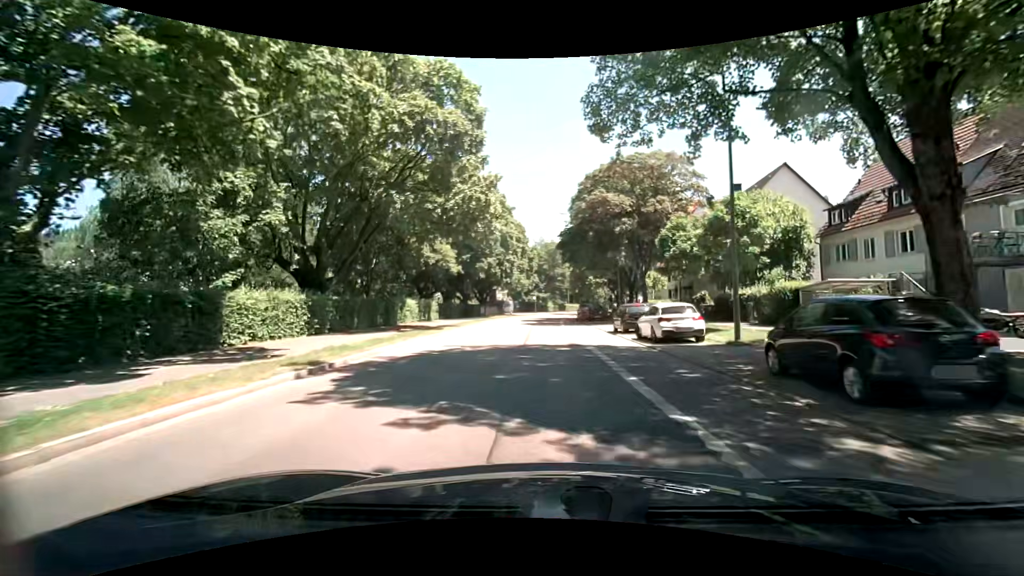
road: secondary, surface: asphalt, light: Day
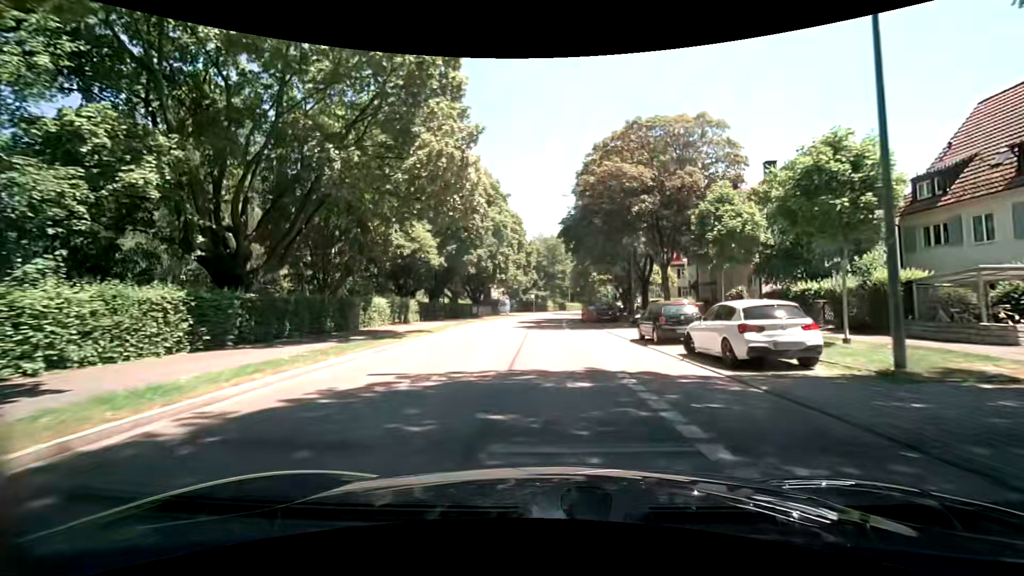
(0.0, +7.4) m; 0°
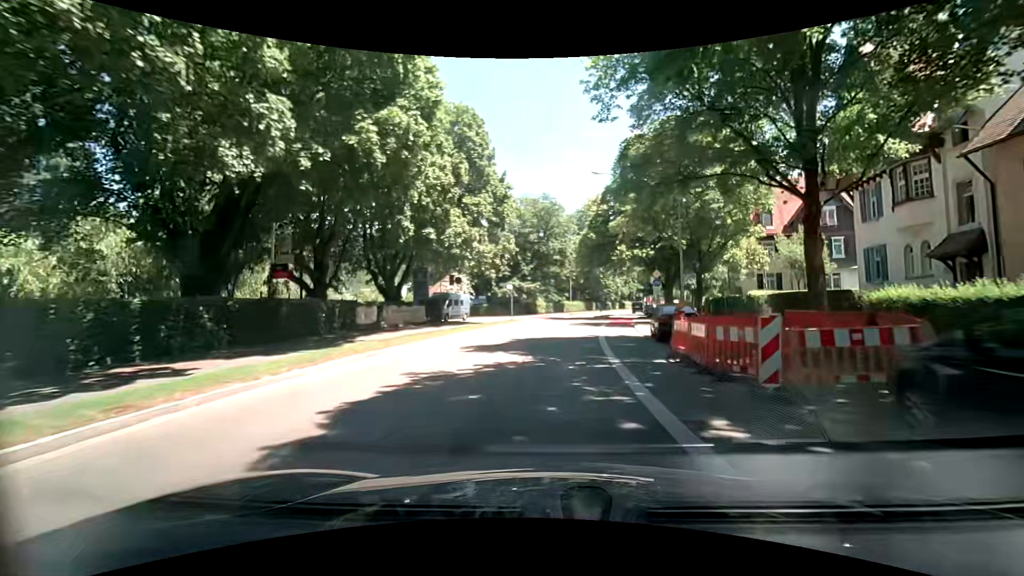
(-0.1, +37.2) m; +1°
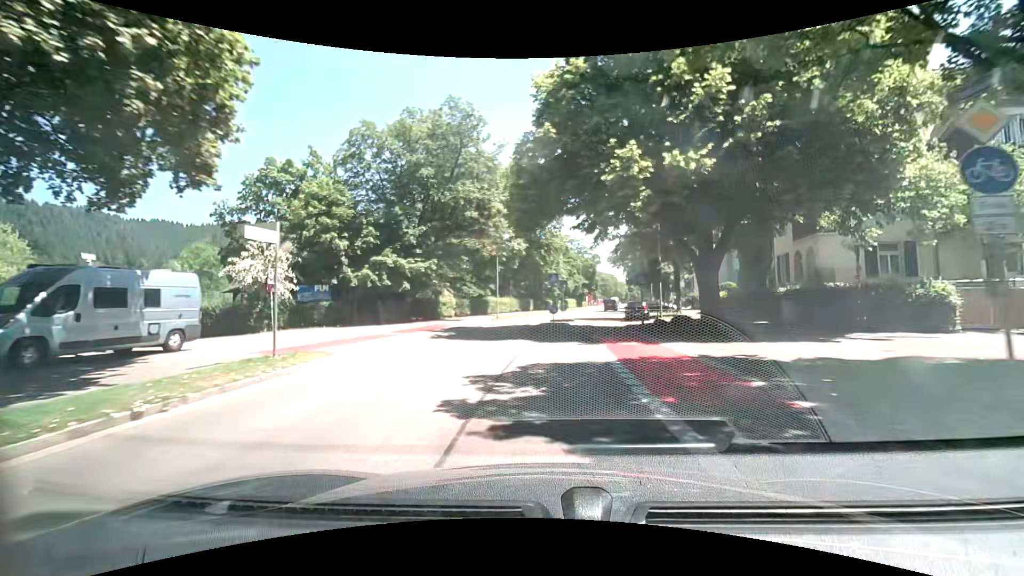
(+1.5, +29.4) m; +8°
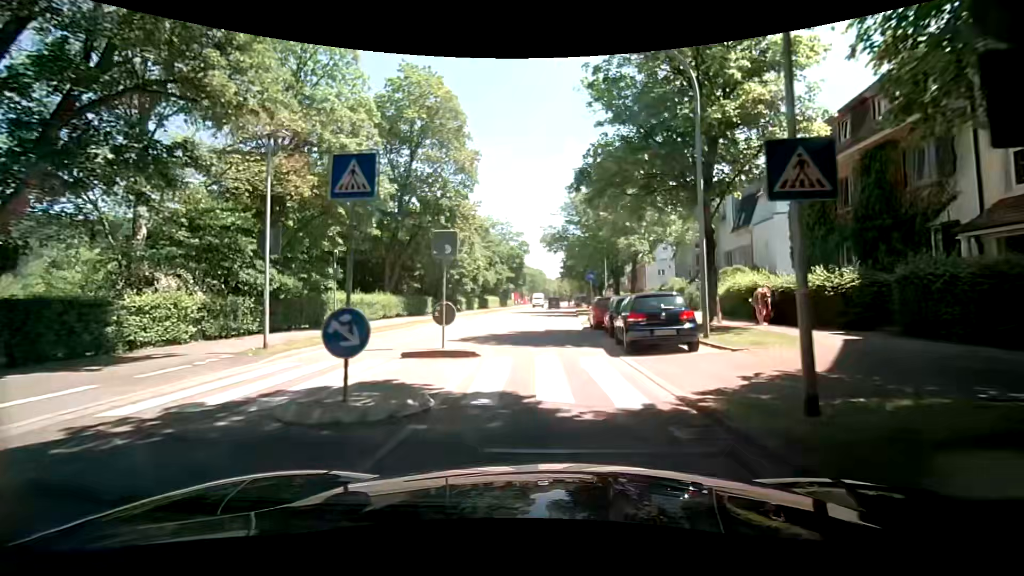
(+1.7, +24.5) m; +9°
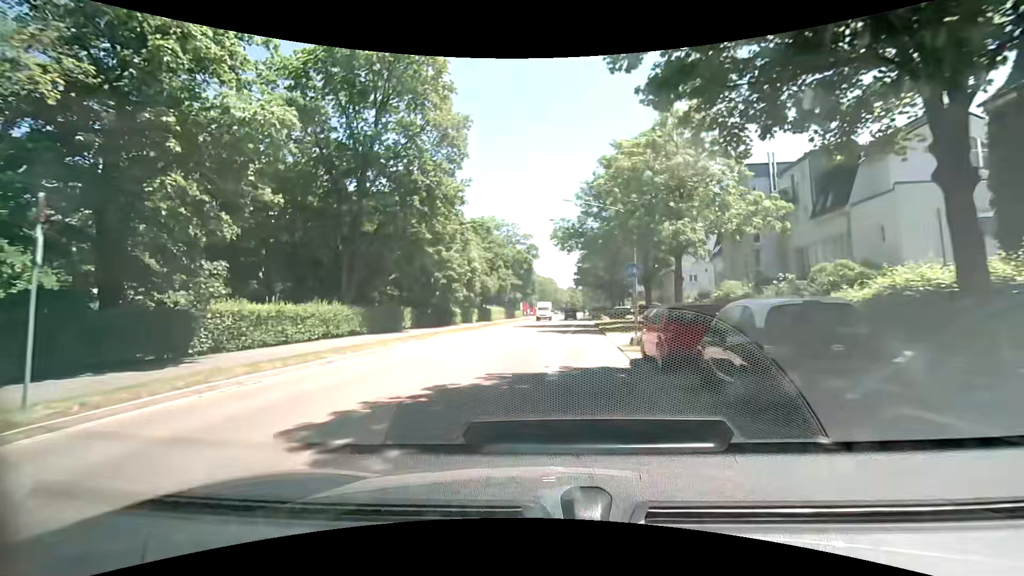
(-0.1, +11.4) m; -1°
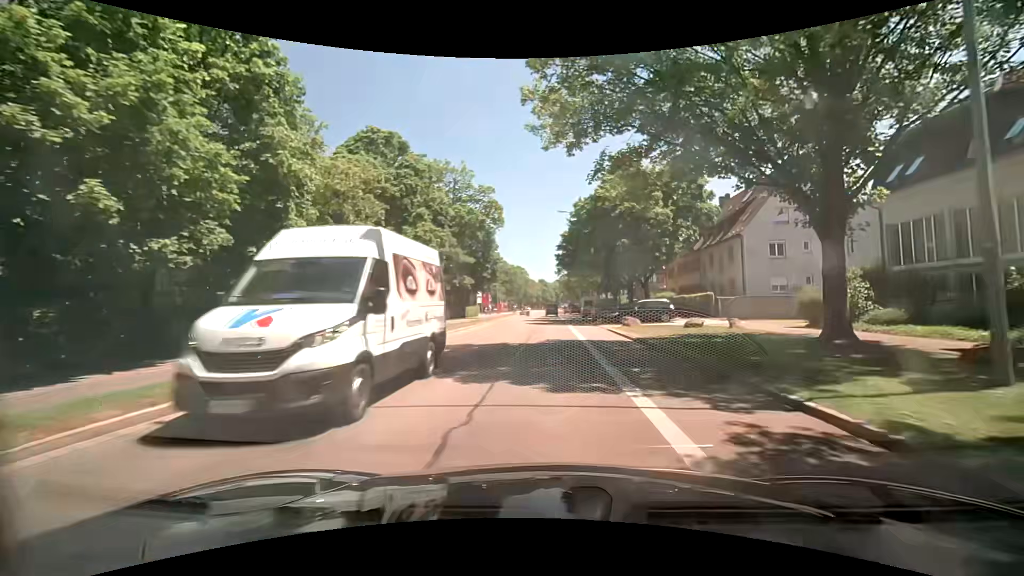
(+0.4, +31.8) m; +4°
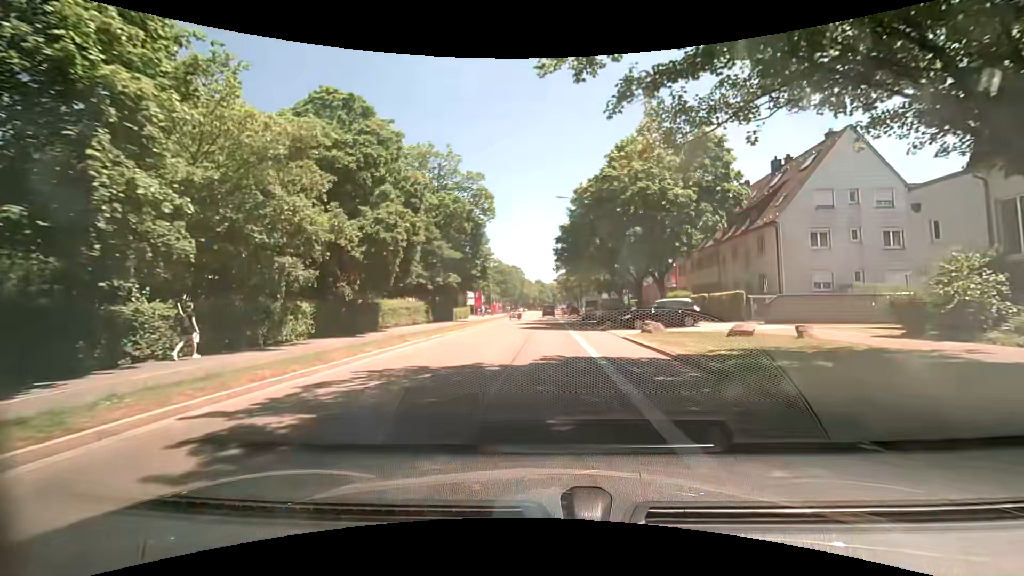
(0.0, +6.5) m; 0°
(0, +10) (0, +20) (0, +30) (0, +40) (0, +50) (0, +60) (0, +70) (0, +80) (0, +90) (0, +100) m
